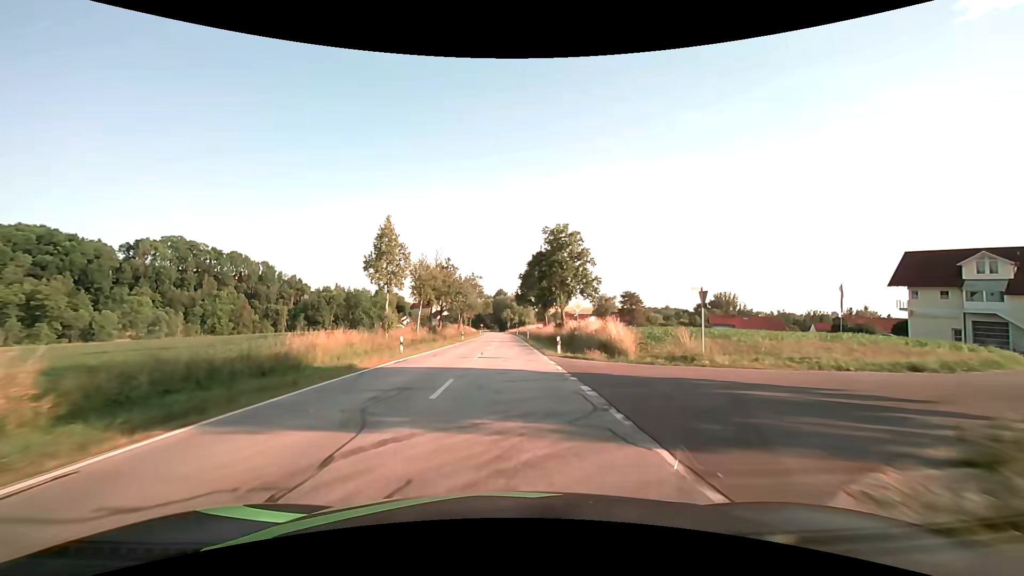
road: secondary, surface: asphalt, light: Day
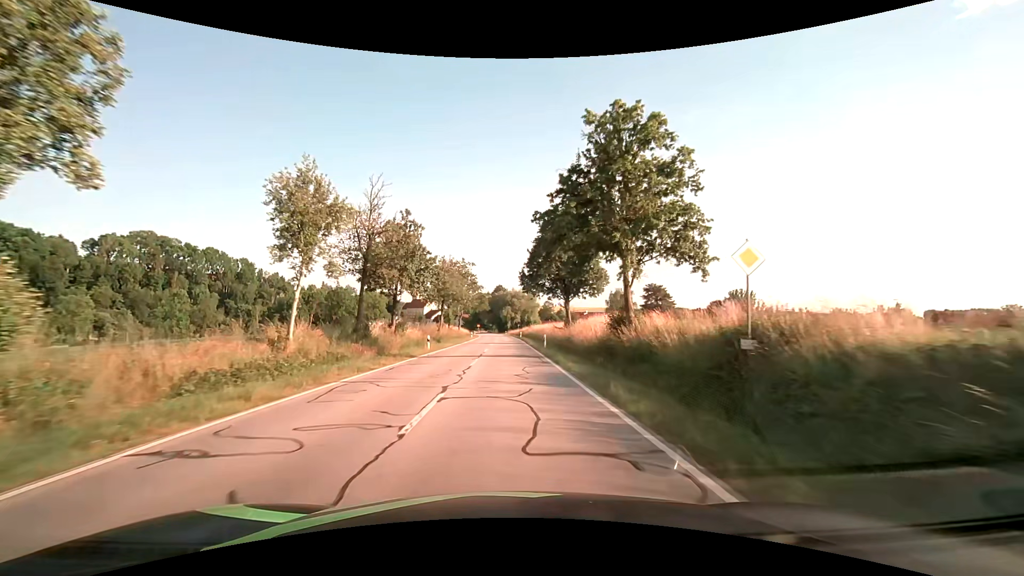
(0.0, +27.0) m; 0°
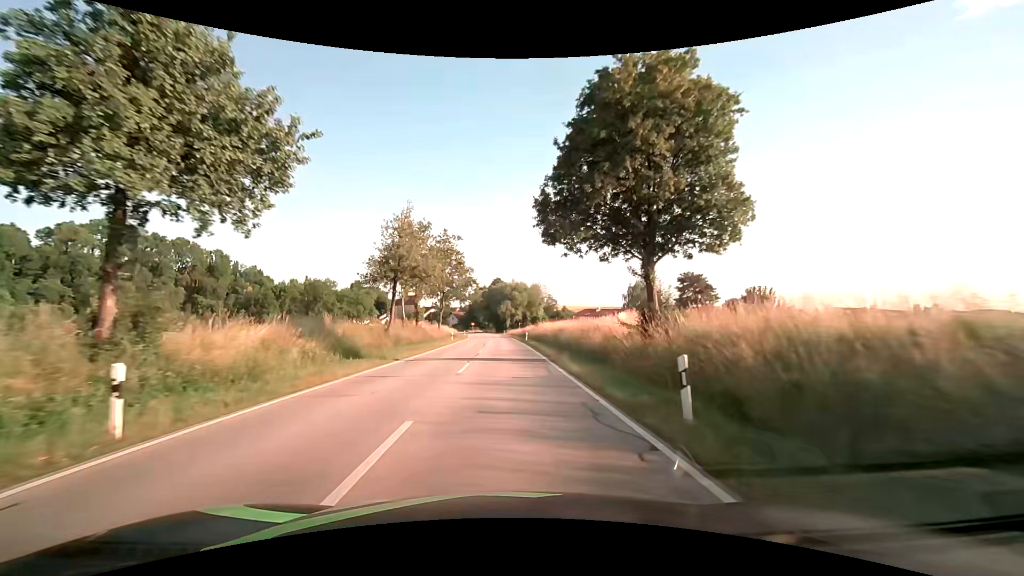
(0.0, +27.3) m; +1°
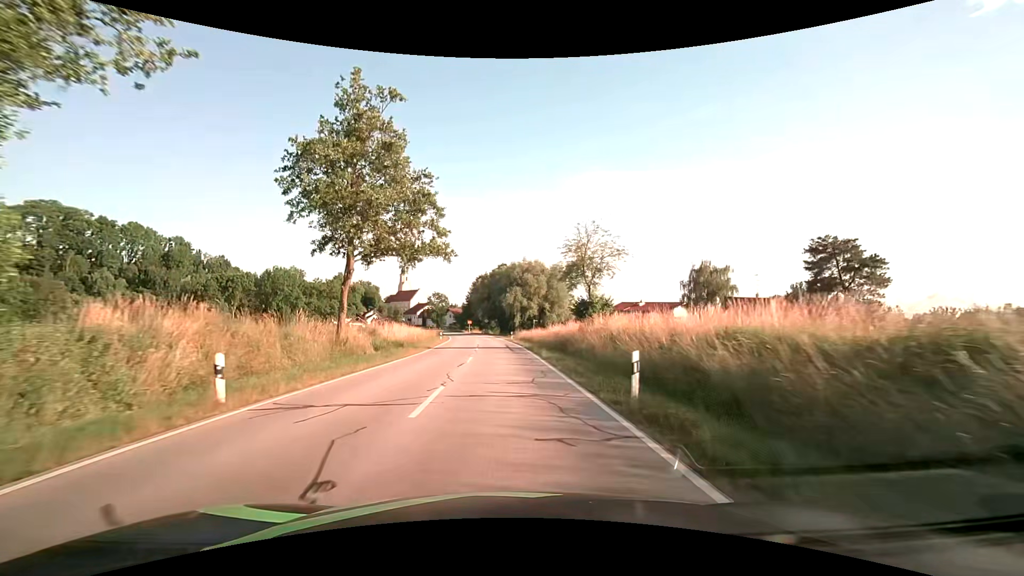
(-0.5, +43.3) m; -1°
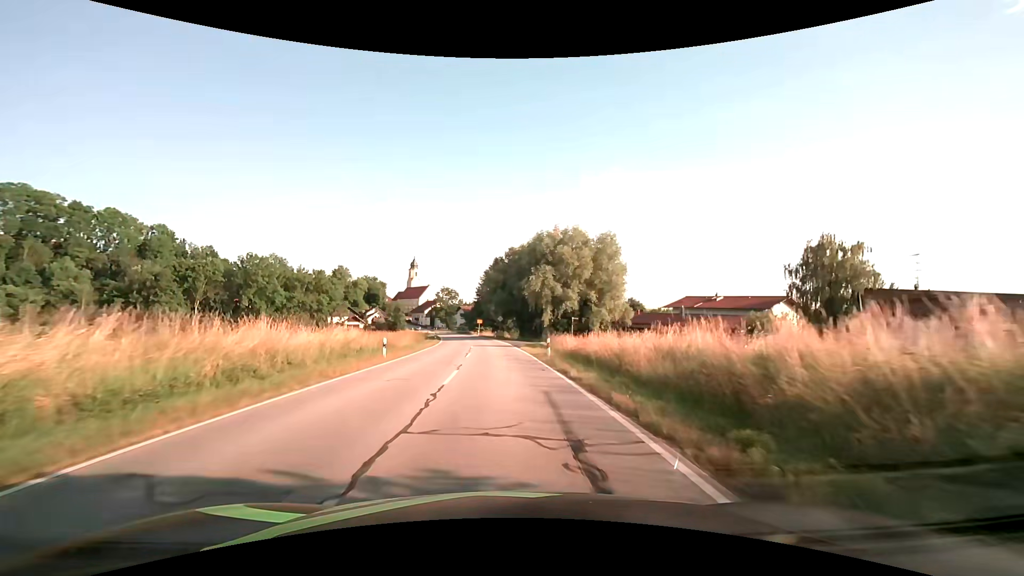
(-0.4, +31.6) m; -2°
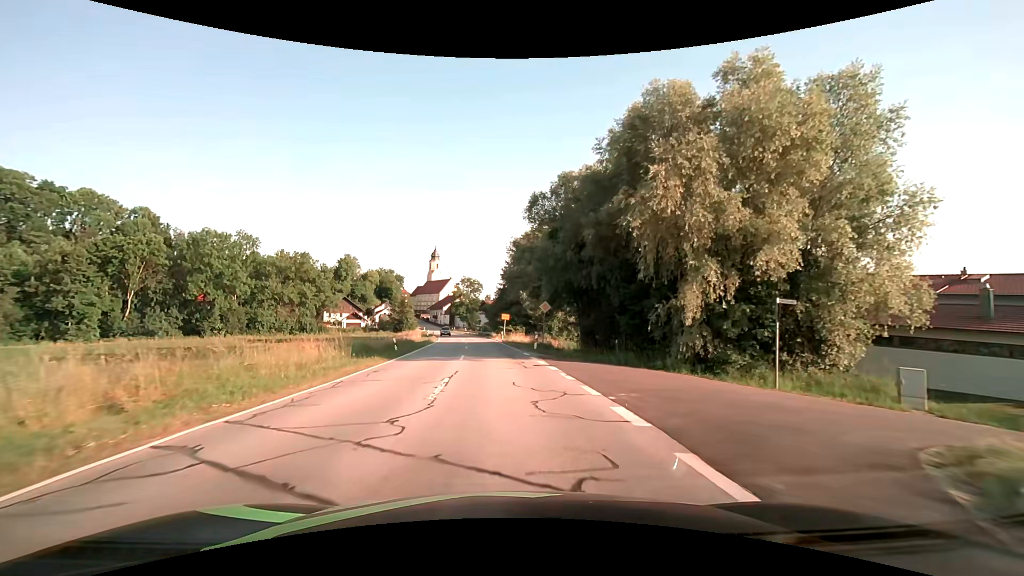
(-1.2, +38.6) m; -4°
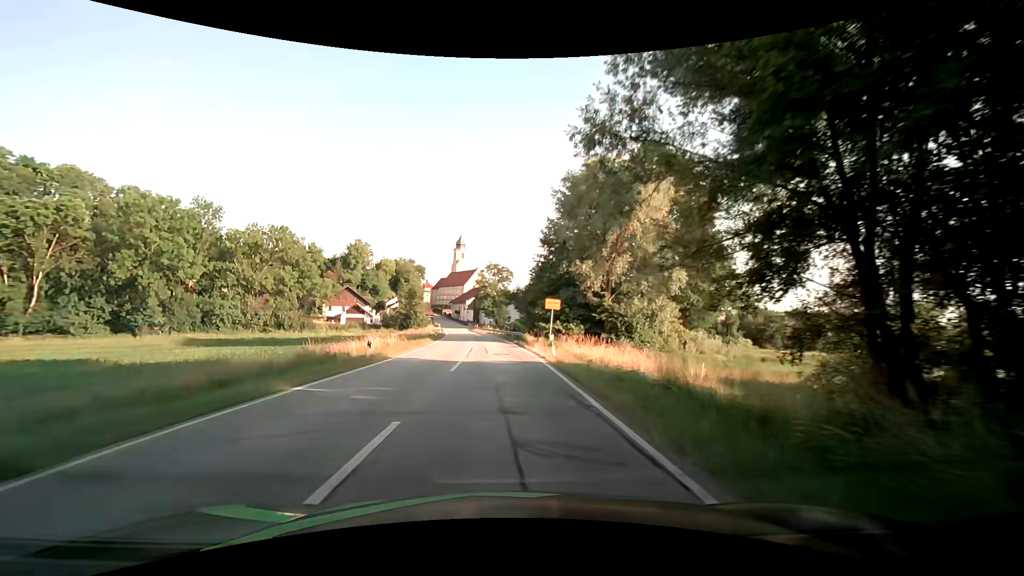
(-0.9, +30.6) m; -4°
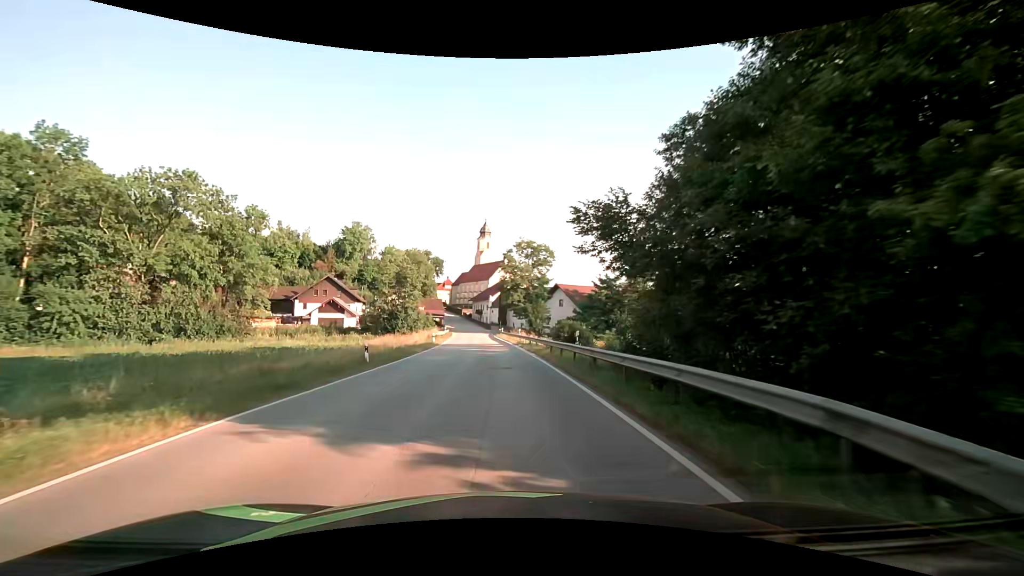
(-1.4, +38.2) m; -4°
(0, +10) (0, +20) (-1, +30) (-1, +40) (-2, +50) (-2, +60) (-3, +70) (-4, +80) (-5, +90) (-6, +100) m
